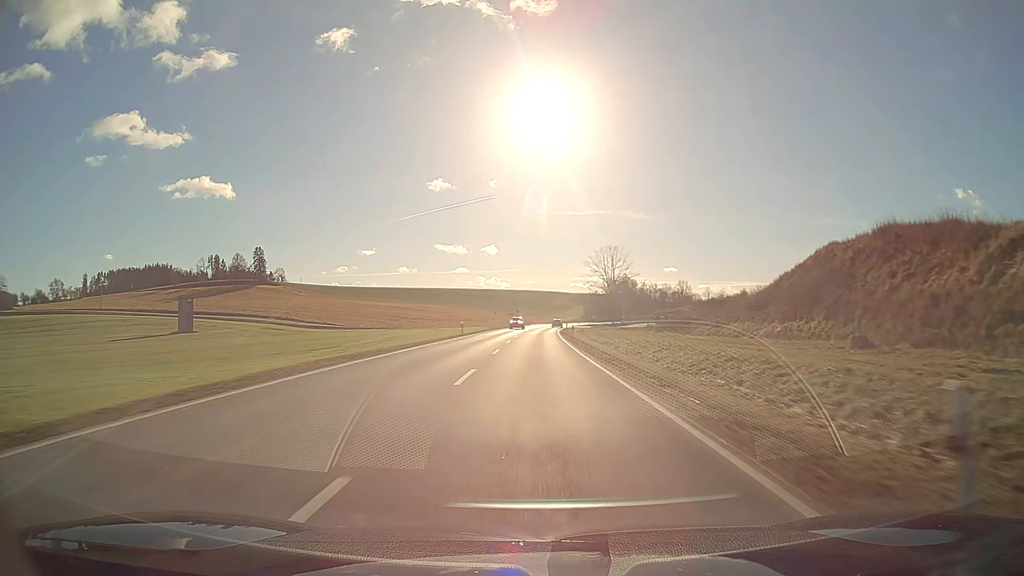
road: secondary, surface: asphalt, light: Day
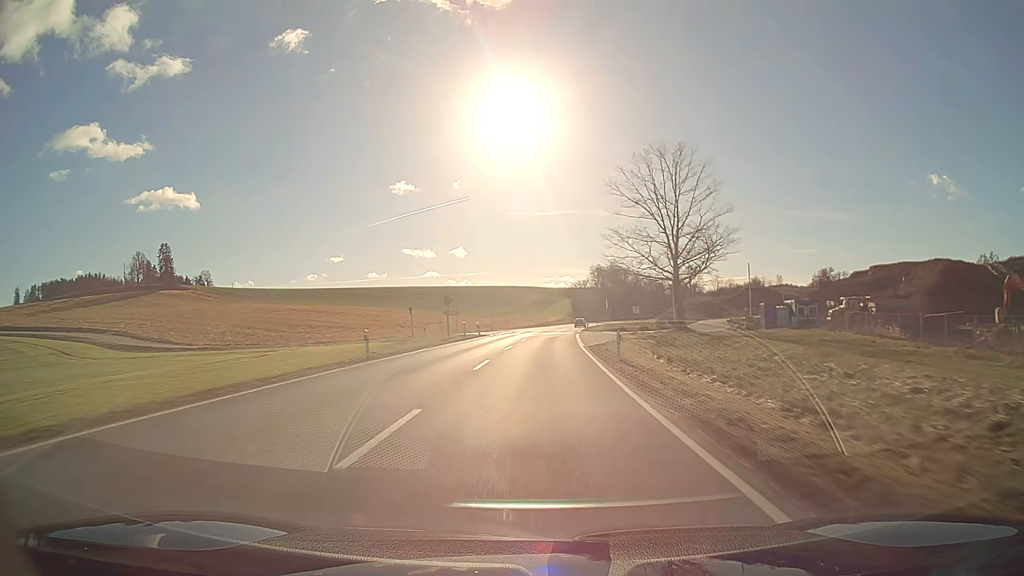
(+1.3, +79.7) m; +2°
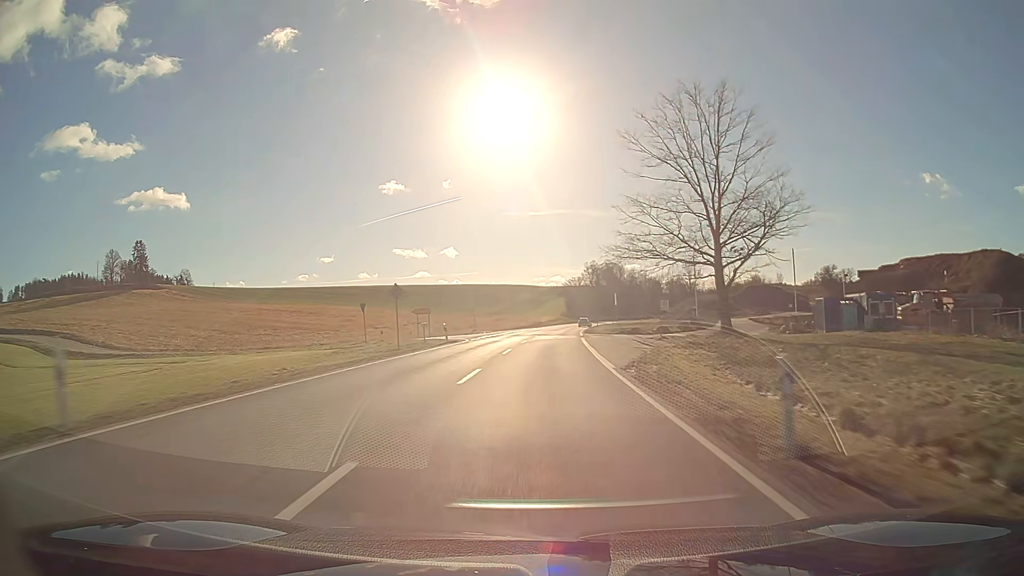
(+0.1, +15.9) m; +1°
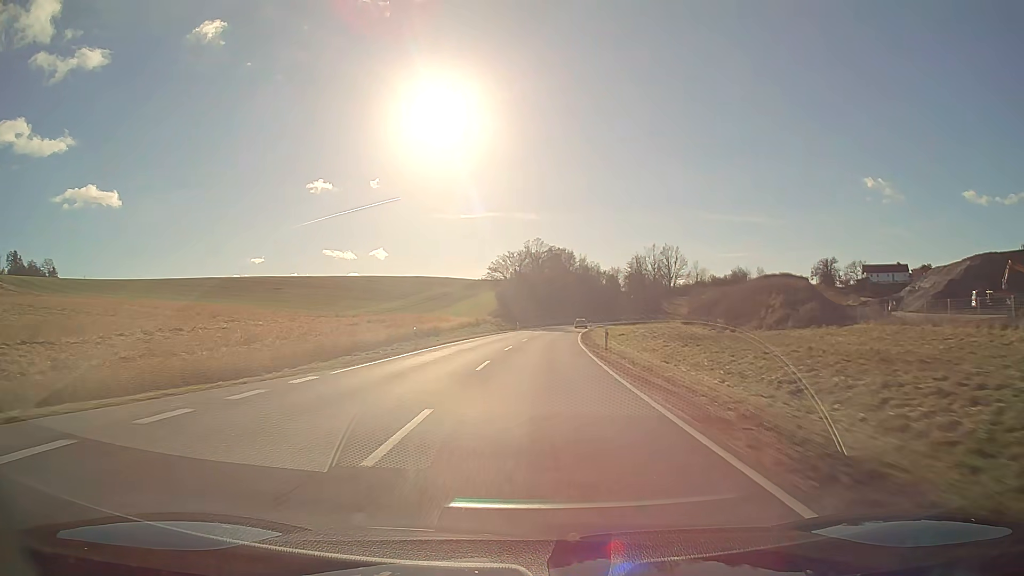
(+3.9, +79.6) m; +6°
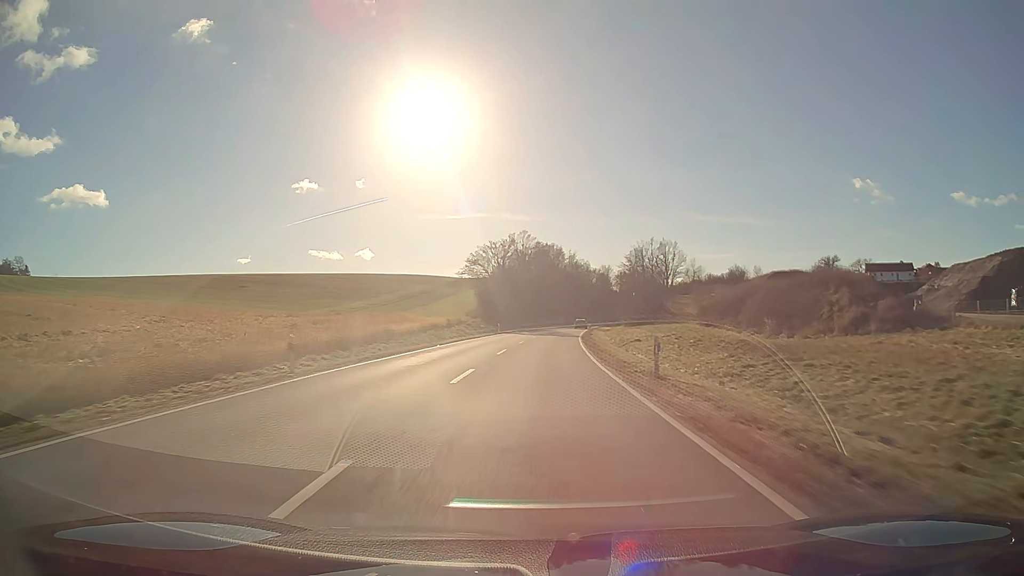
(+0.2, +16.0) m; +1°
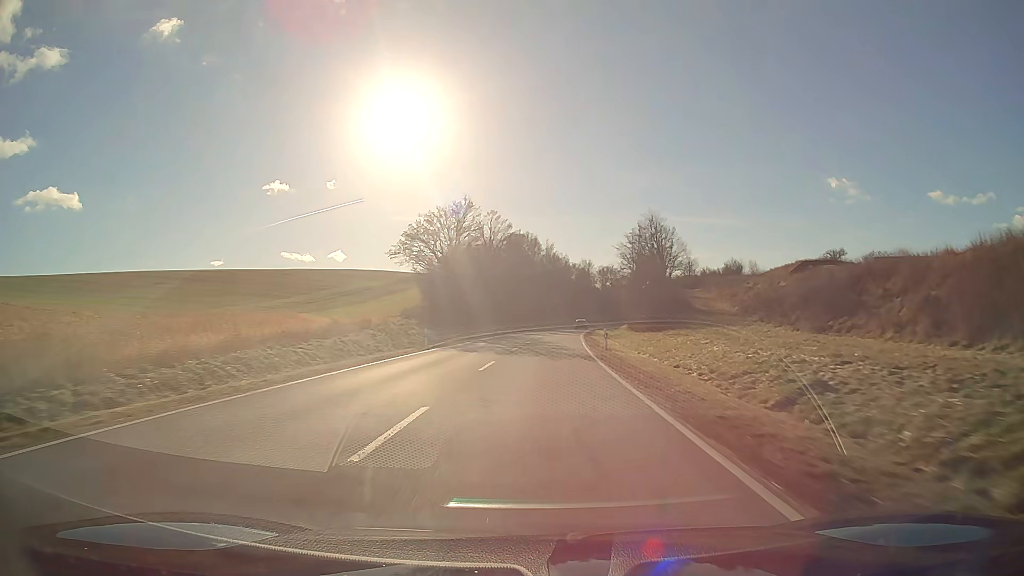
(+0.7, +31.9) m; +2°
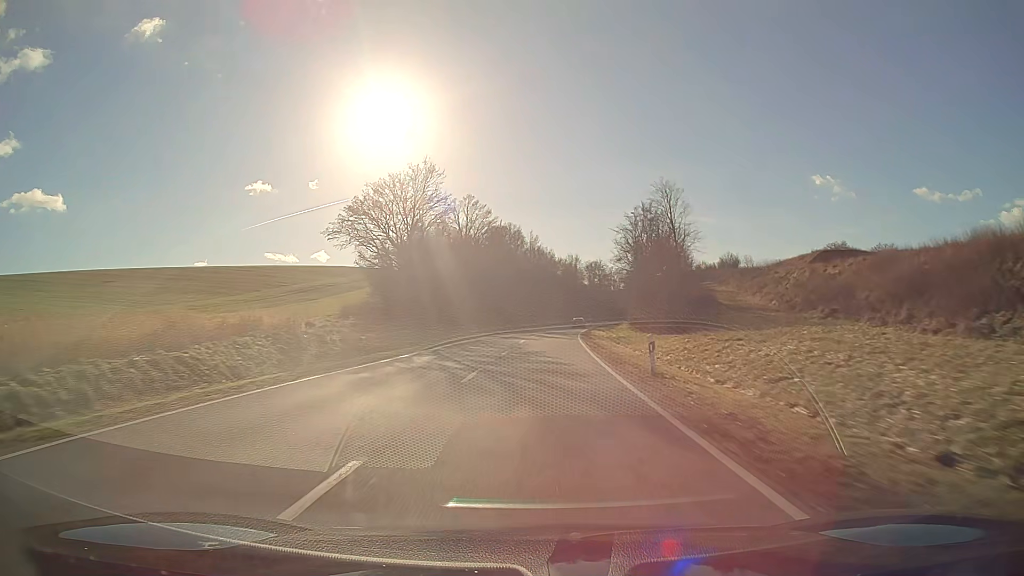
(+0.2, +16.0) m; +1°
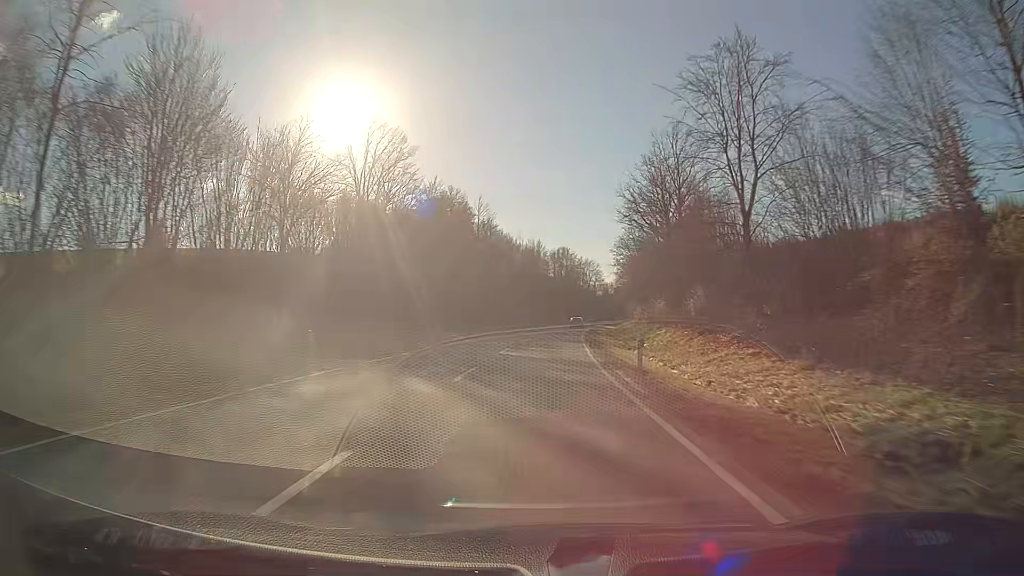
(+1.5, +47.9) m; +4°
